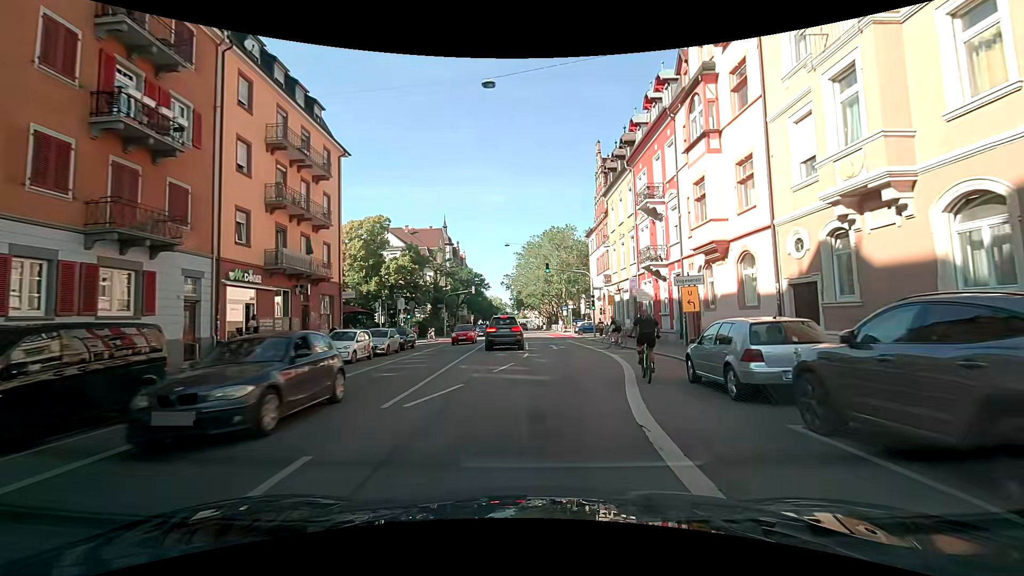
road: secondary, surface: asphalt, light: Day
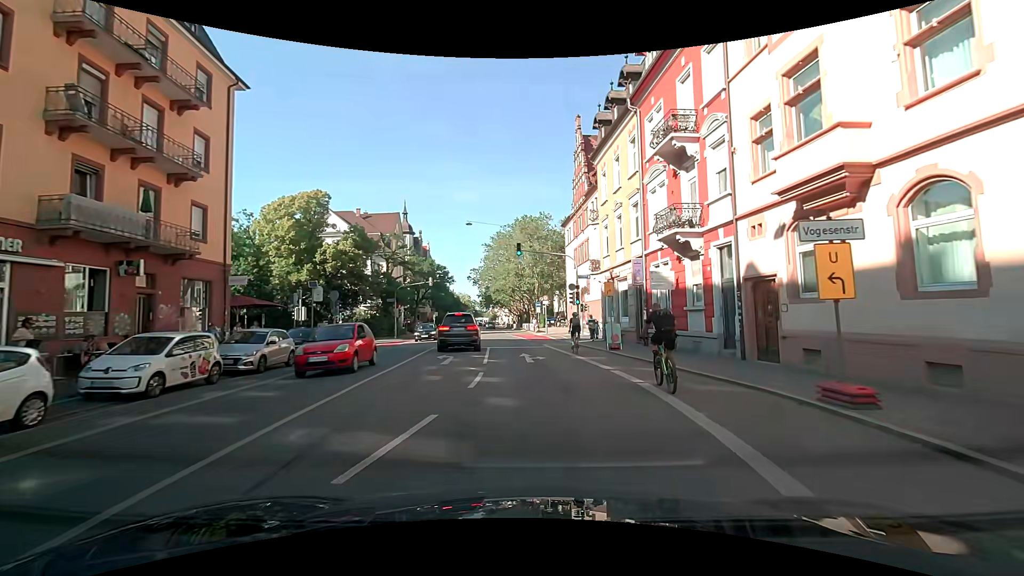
(+0.4, +9.9) m; +3°
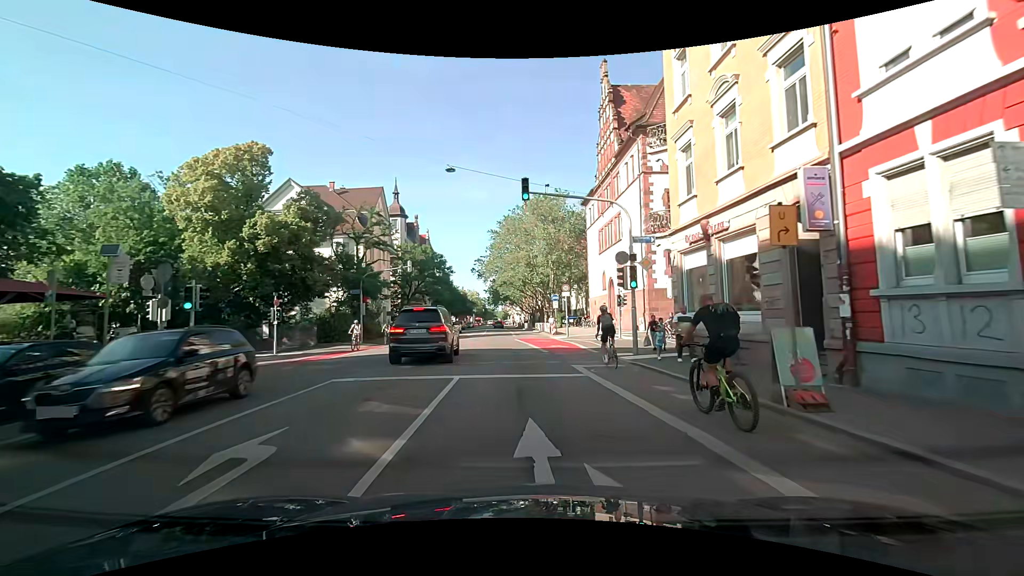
(+0.2, +14.5) m; -1°
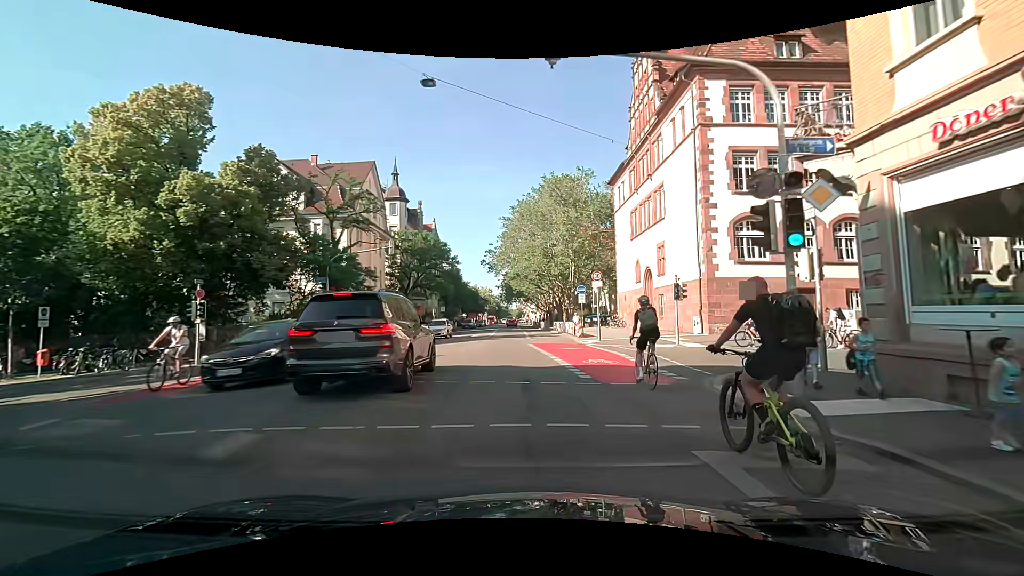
(-0.1, +9.7) m; 0°
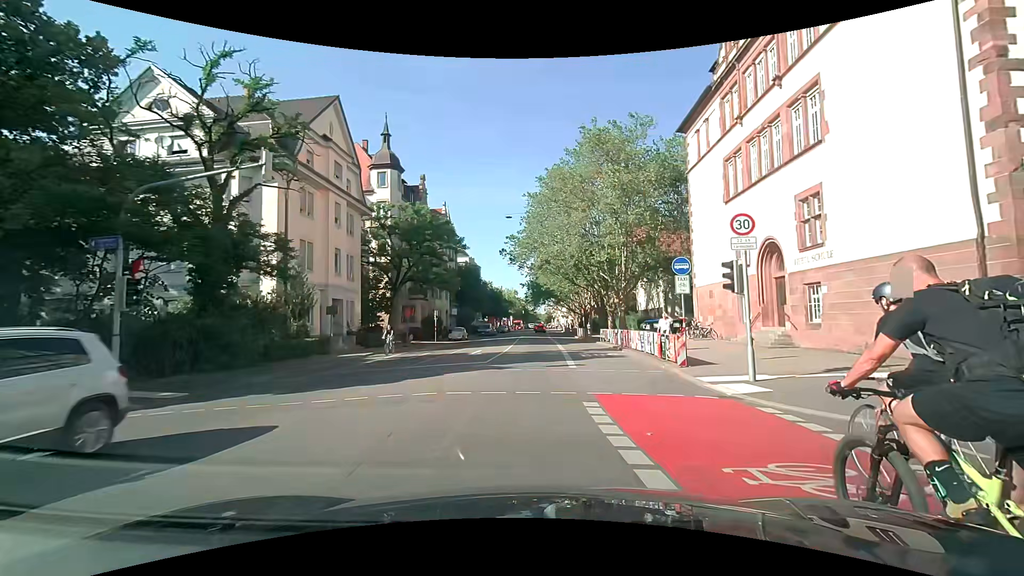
(-0.7, +17.2) m; -4°
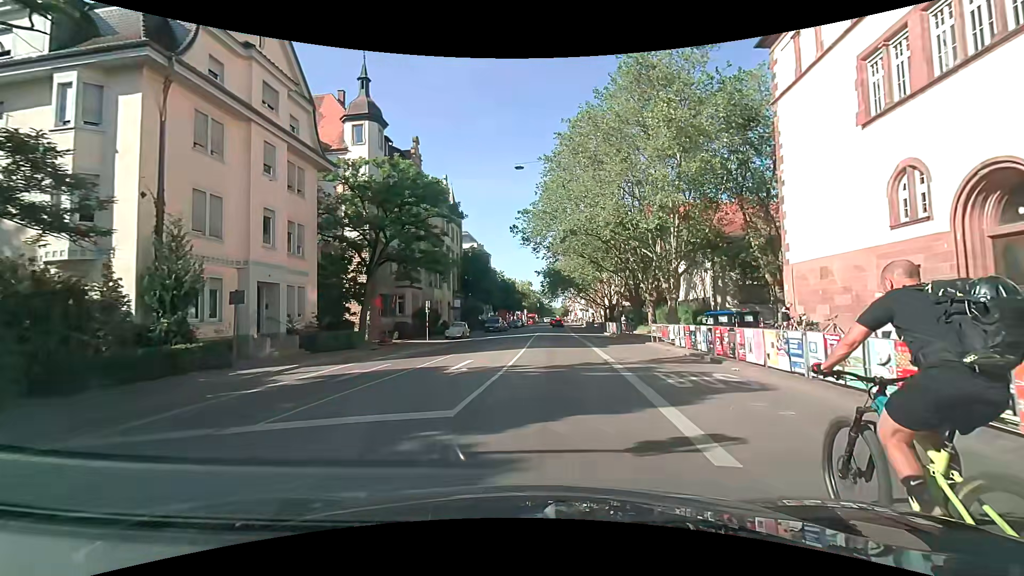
(-0.2, +11.3) m; -1°
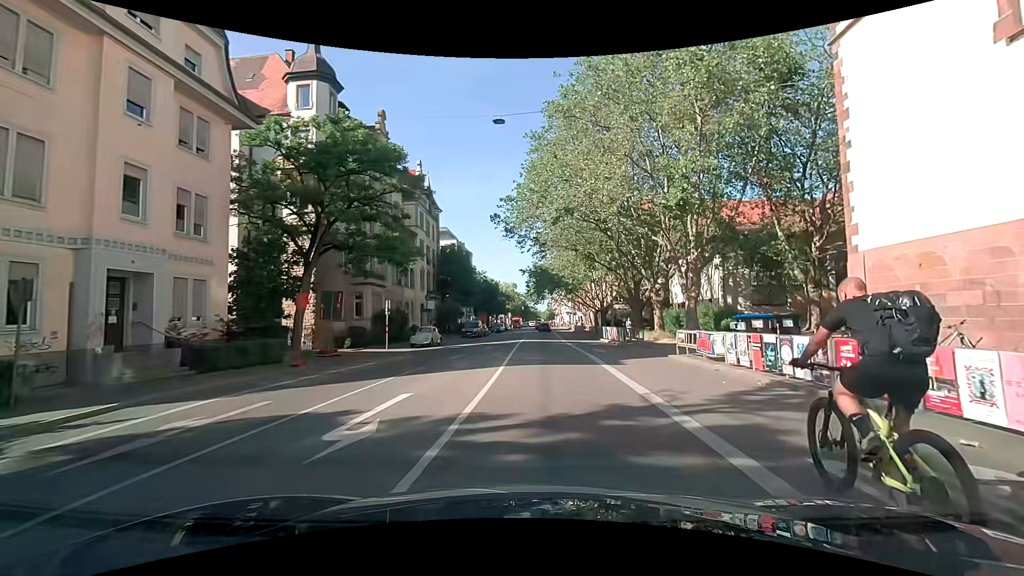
(0.0, +7.2) m; +3°
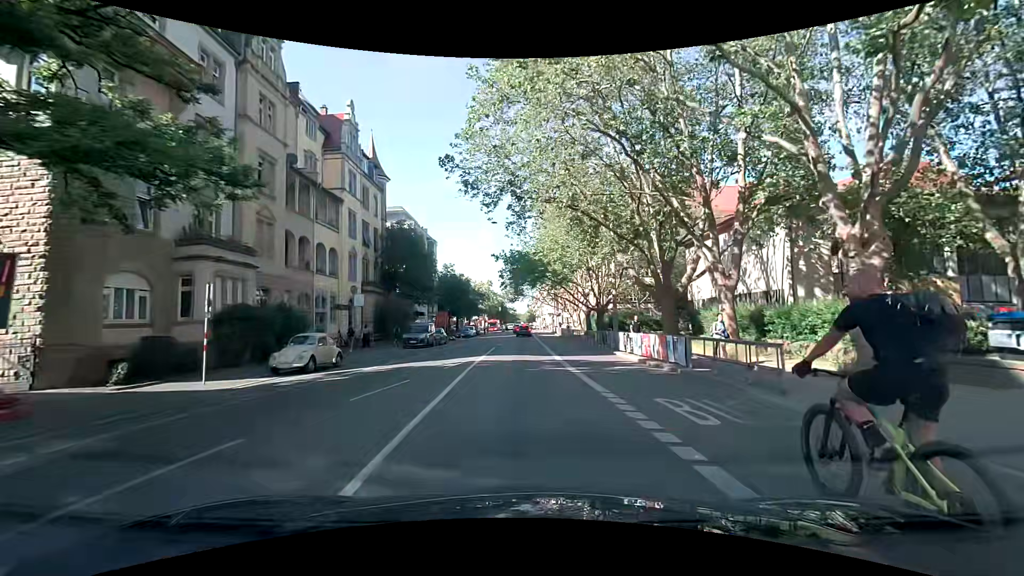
(+0.2, +16.3) m; +2°
